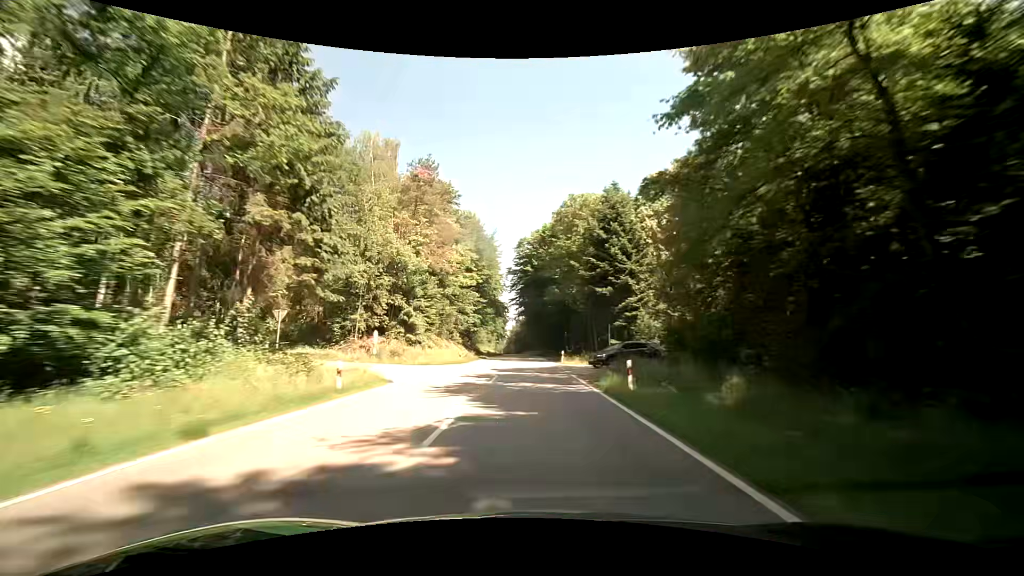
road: secondary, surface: asphalt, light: Day
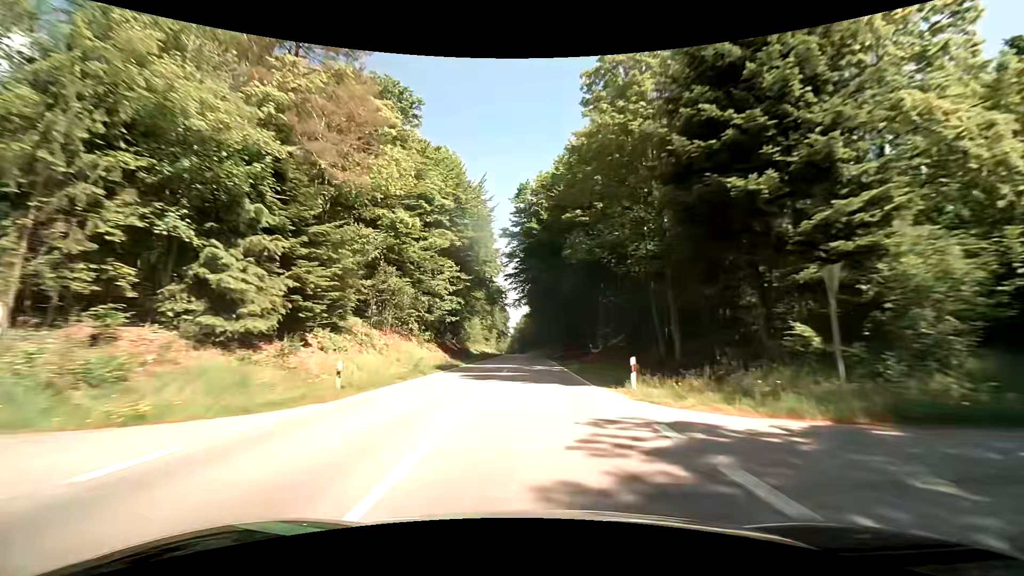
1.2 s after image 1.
(-0.1, +28.5) m; -1°
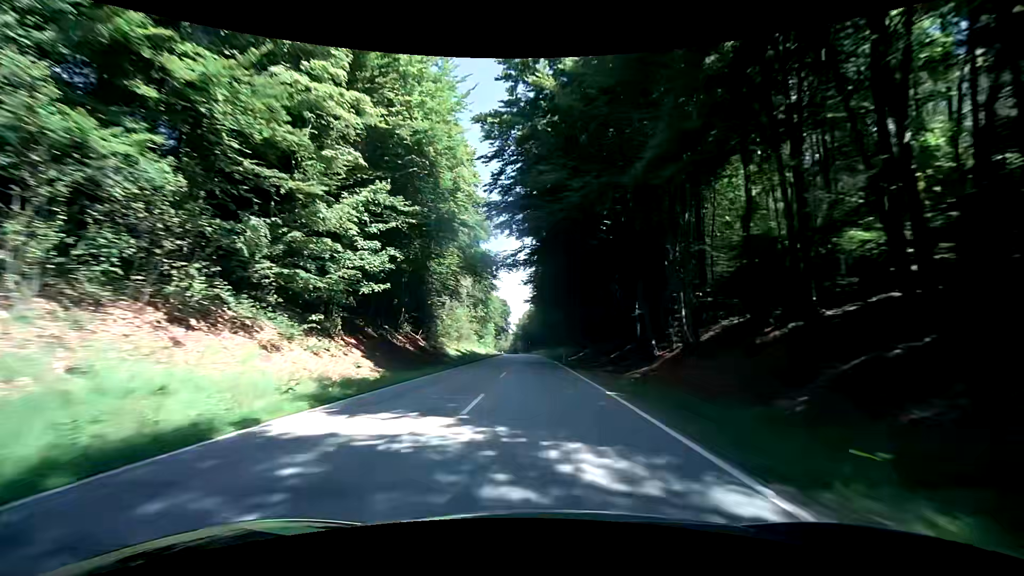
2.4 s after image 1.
(0.0, +28.5) m; 0°
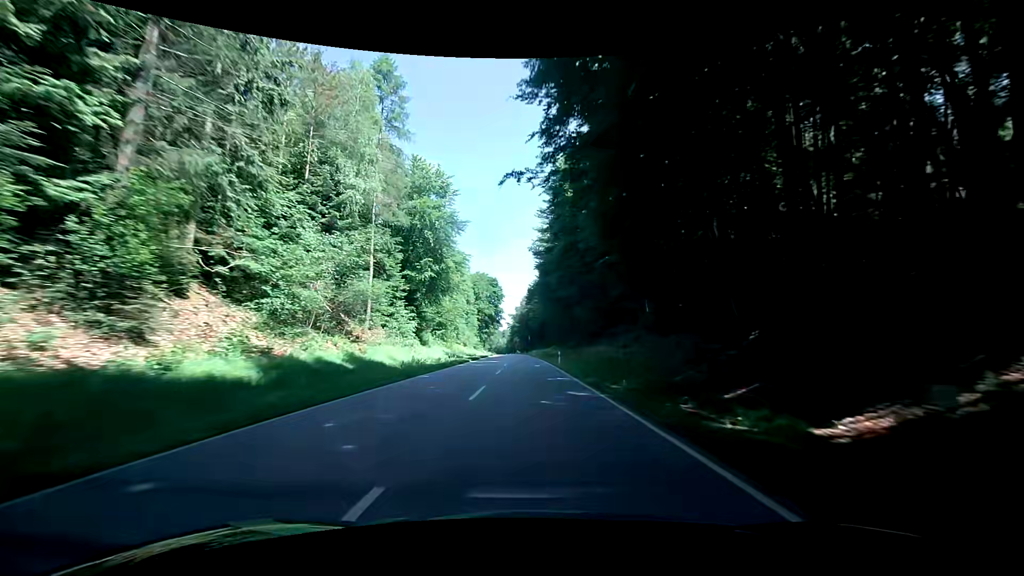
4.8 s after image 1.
(-0.4, +57.2) m; -1°
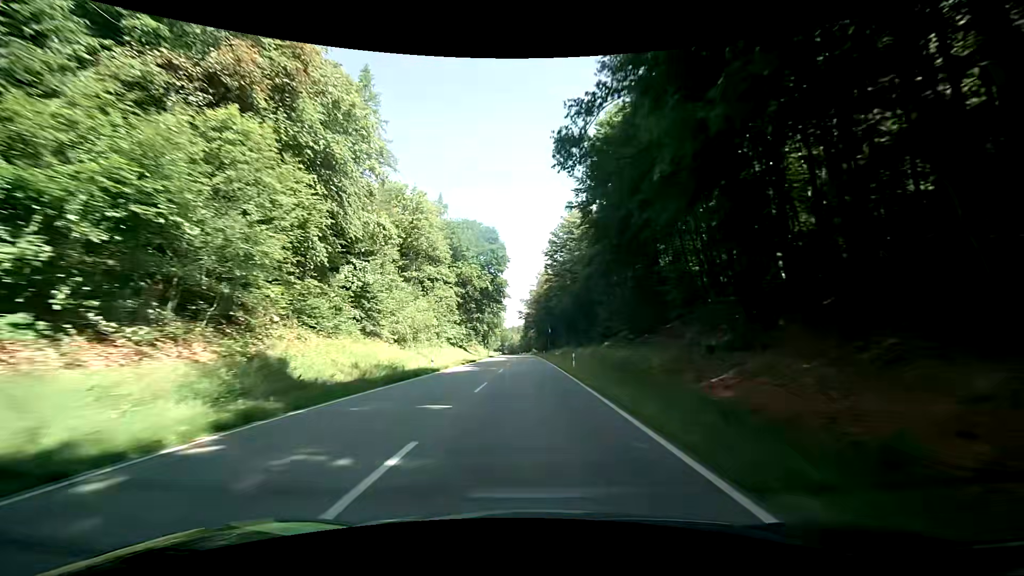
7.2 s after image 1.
(-0.6, +57.7) m; -1°
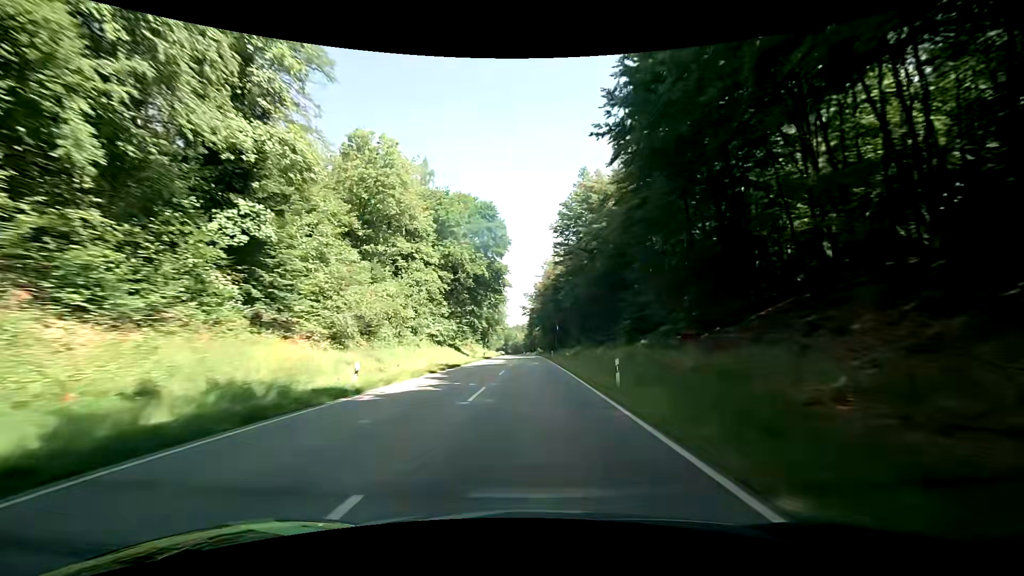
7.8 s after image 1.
(-0.2, +14.5) m; -2°
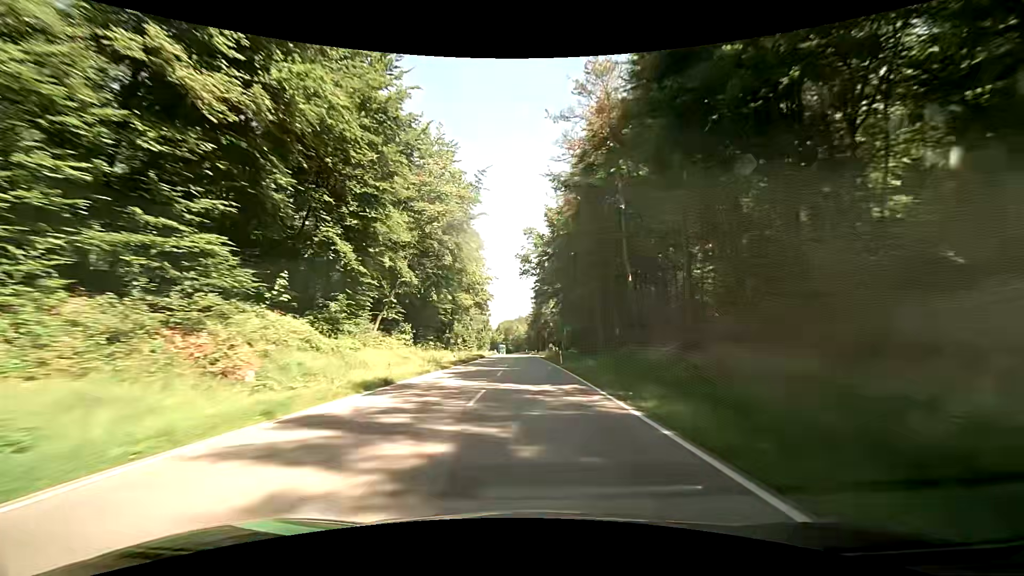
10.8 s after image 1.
(0.0, +73.5) m; 0°
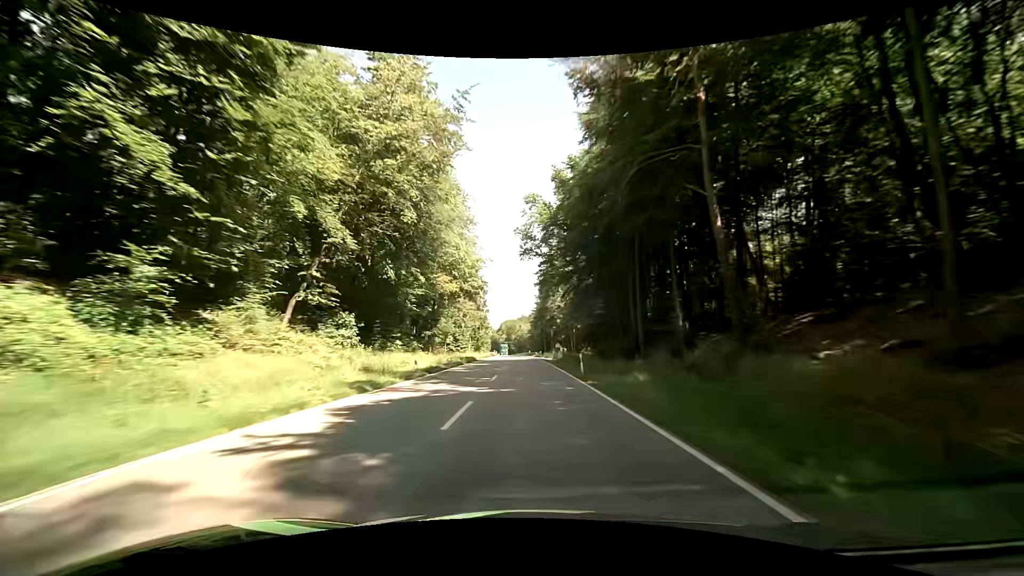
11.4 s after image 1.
(-0.1, +14.9) m; 0°
(0, +10) (0, +20) (0, +30) (0, +40) (0, +50) (-1, +60) (-1, +70) (-1, +80) (-2, +90) (-2, +100) m
